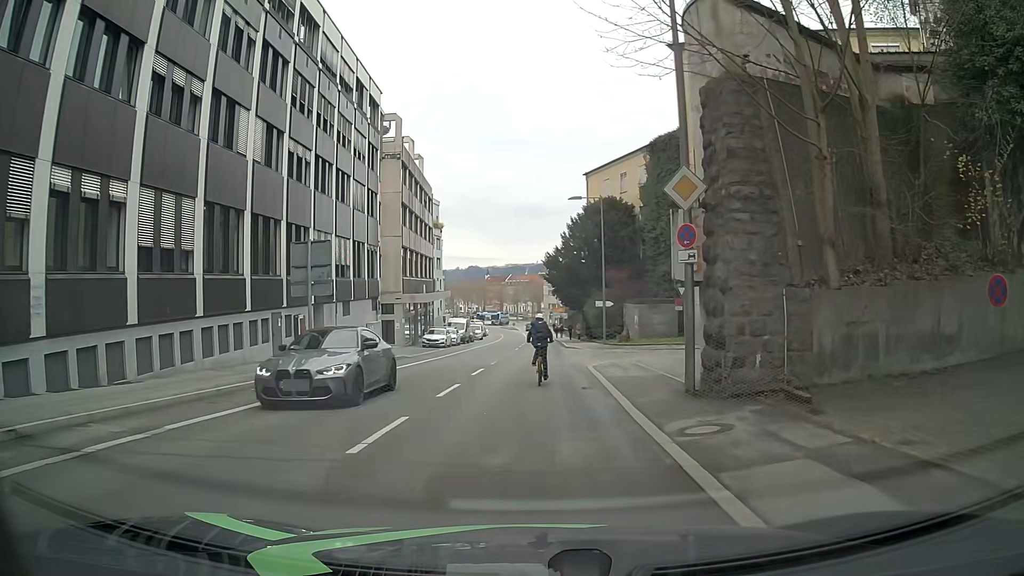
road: tertiary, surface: asphalt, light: Day
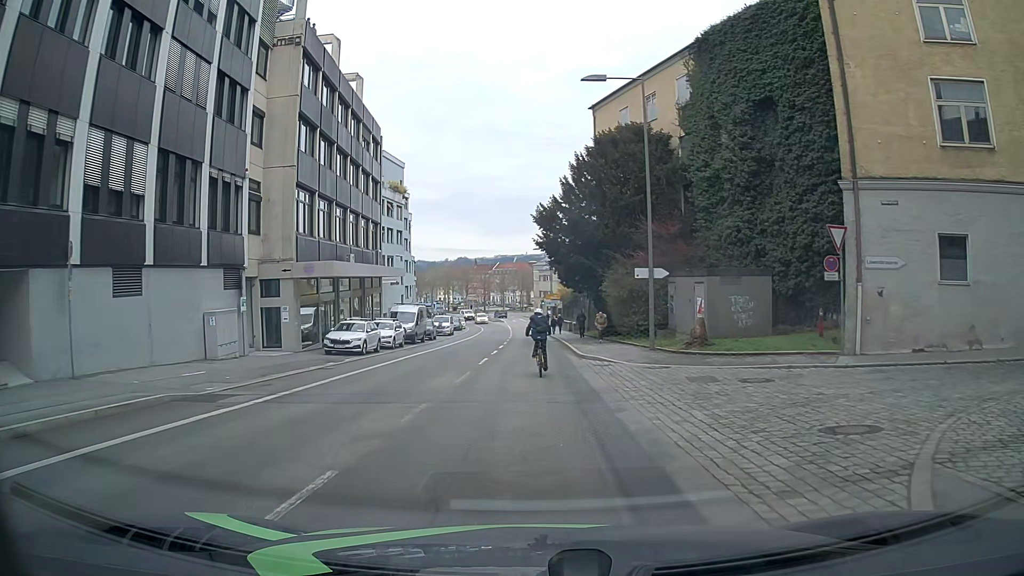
(+0.7, +22.2) m; +2°
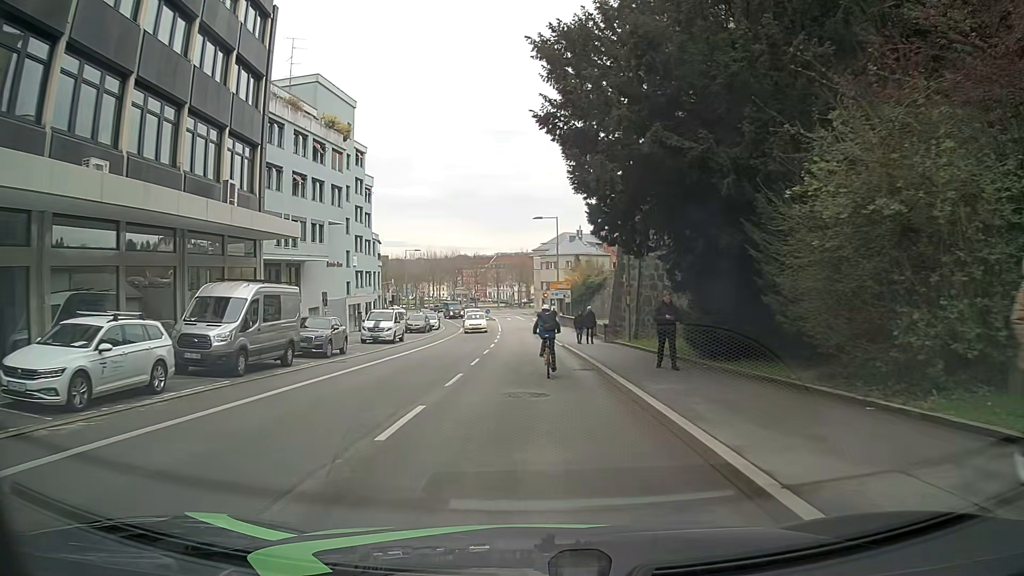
(-0.2, +25.9) m; -1°
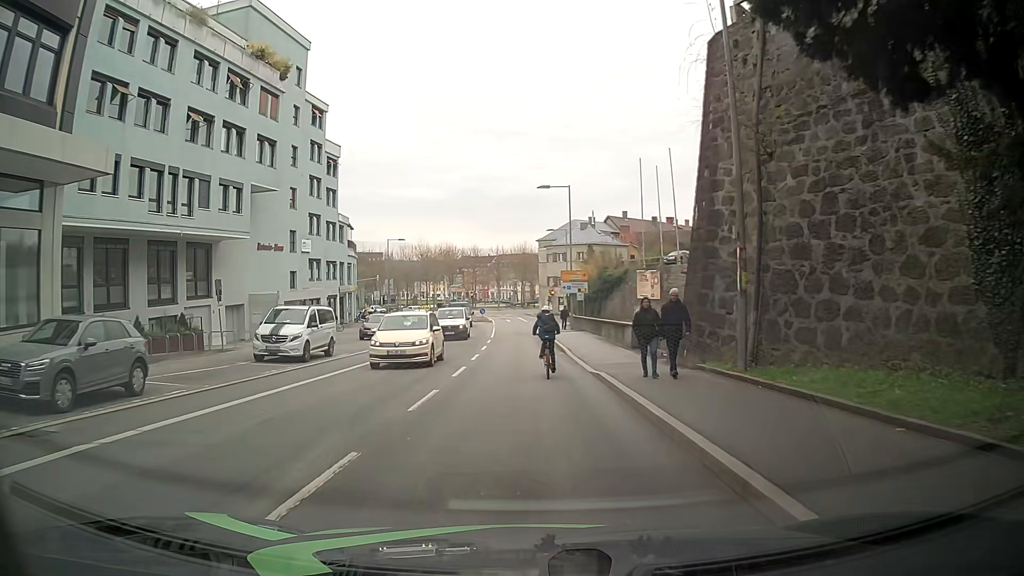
(+0.1, +15.6) m; 0°
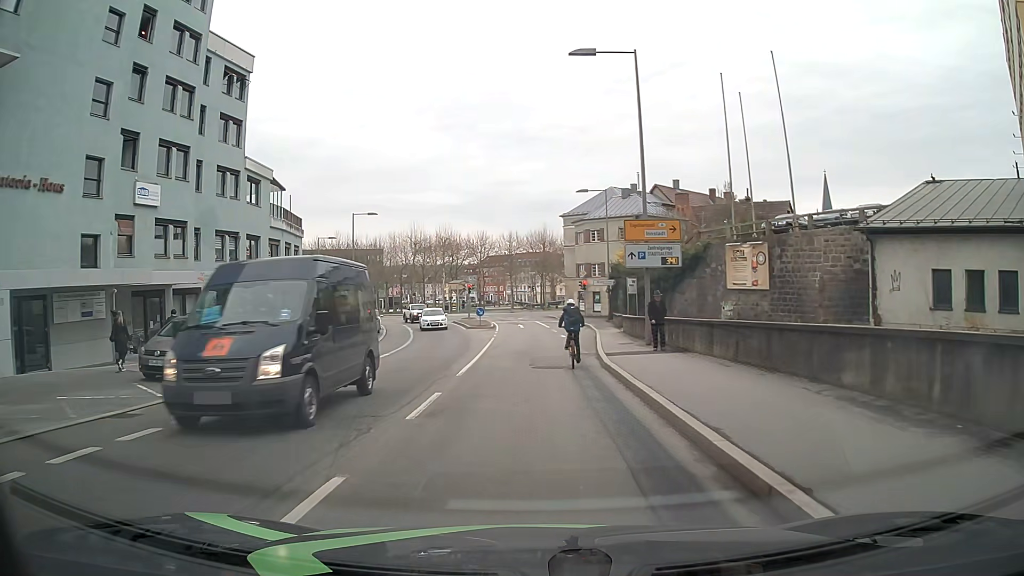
(-0.3, +25.2) m; -2°
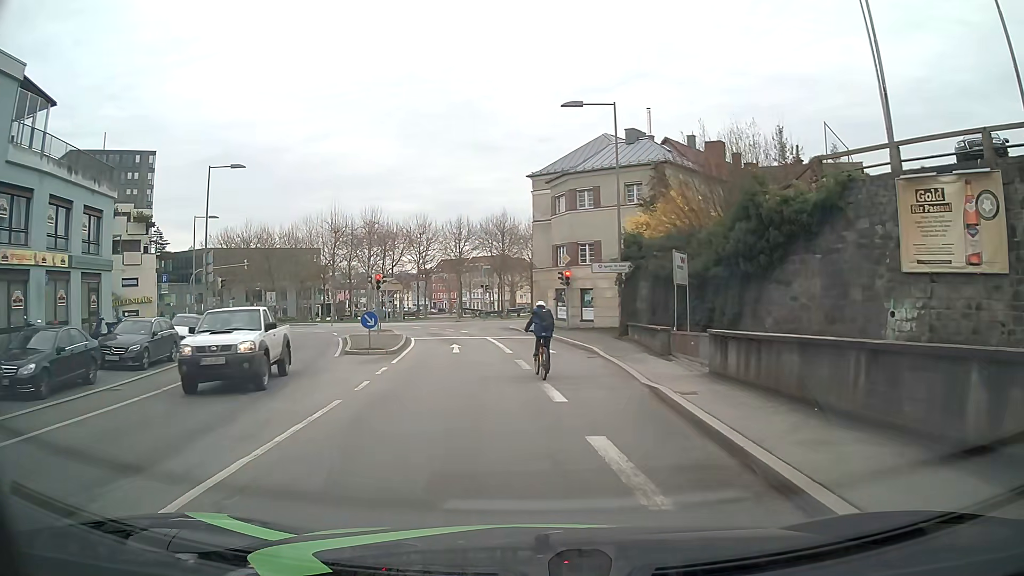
(+0.6, +23.3) m; +5°
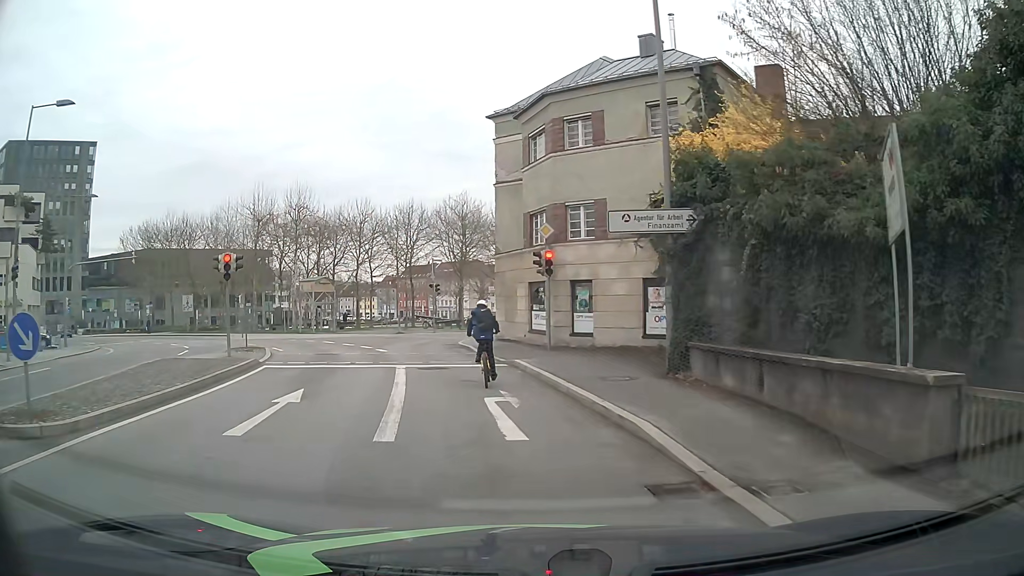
(+0.3, +15.1) m; +2°
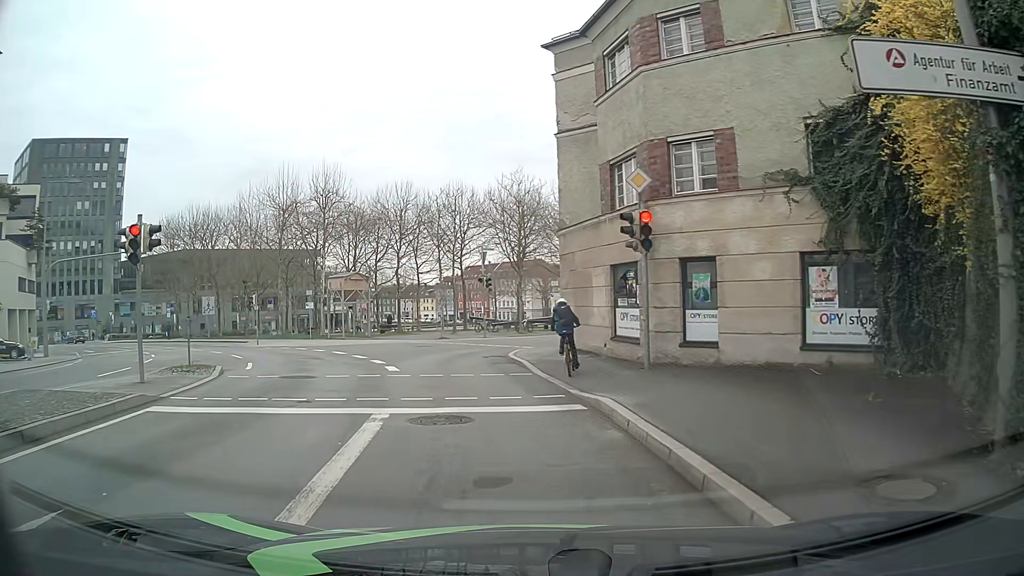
(-0.3, +8.2) m; -5°
(0, +10) (-2, +20) (-1, +29) (+6, +37) (+12, +45) (+19, +52) (+26, +59) (+33, +67) (+39, +74) (+46, +81) m
